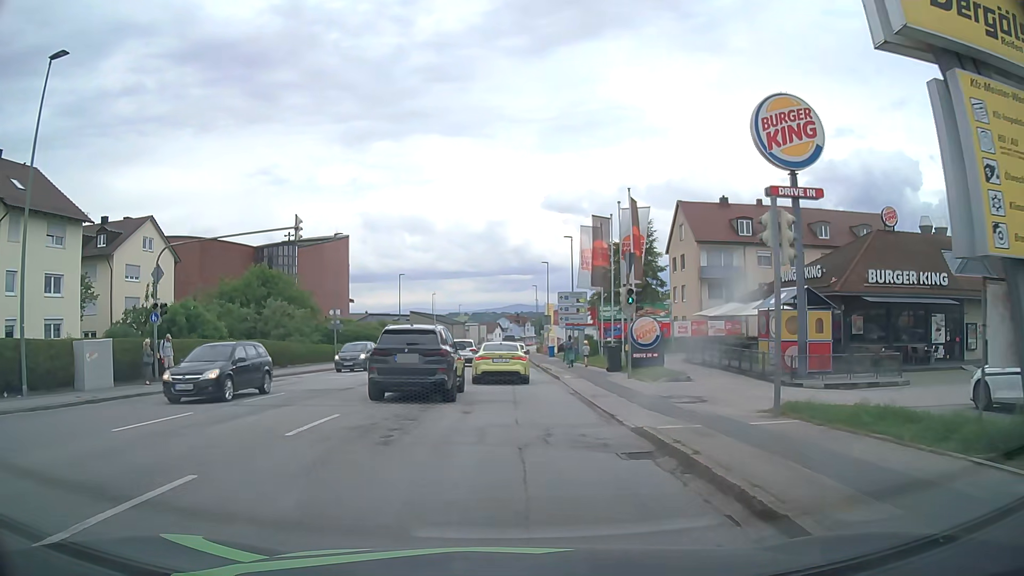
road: tertiary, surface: asphalt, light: Day
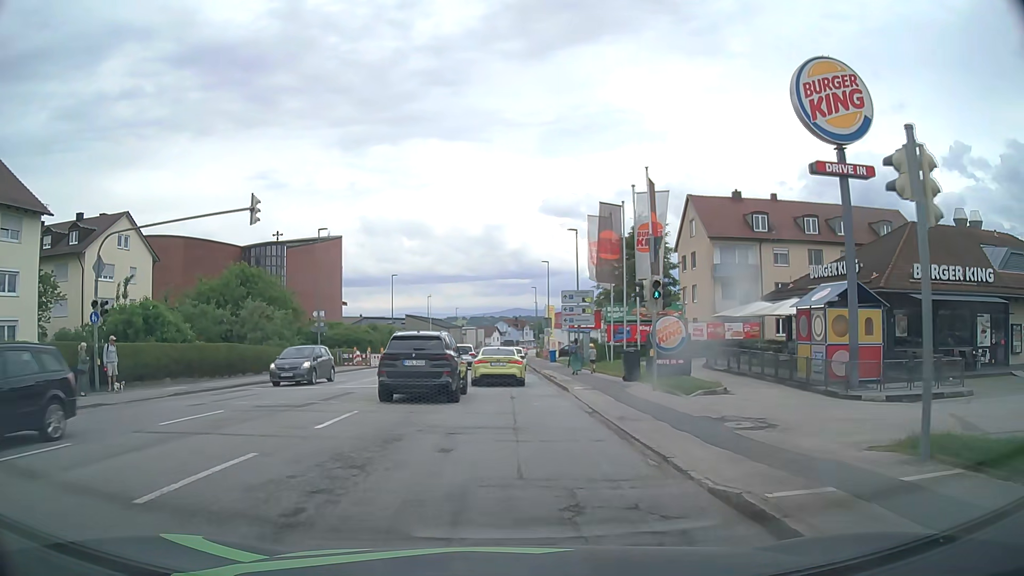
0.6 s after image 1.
(+0.1, +4.3) m; +2°
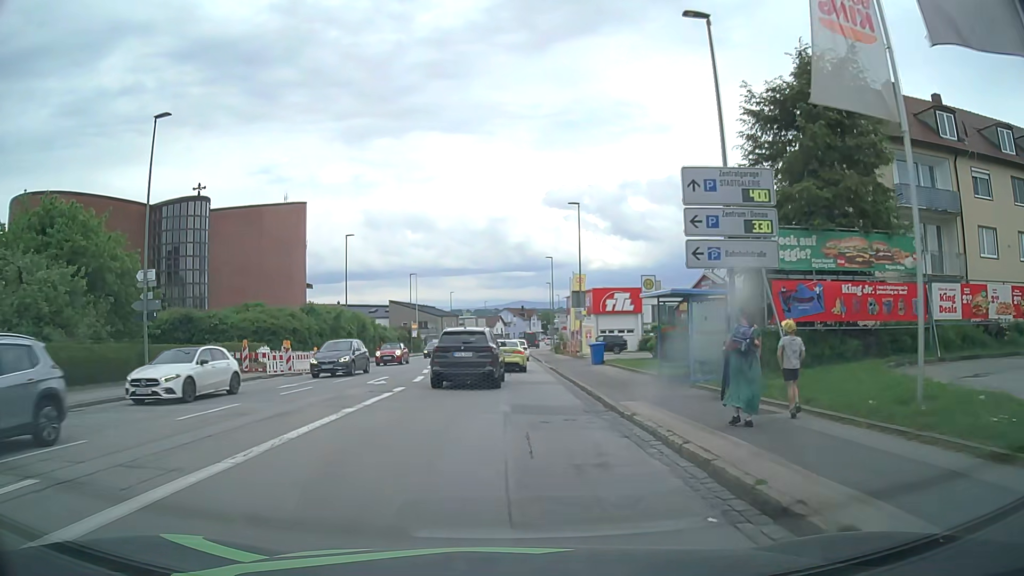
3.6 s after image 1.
(-0.3, +26.4) m; -1°
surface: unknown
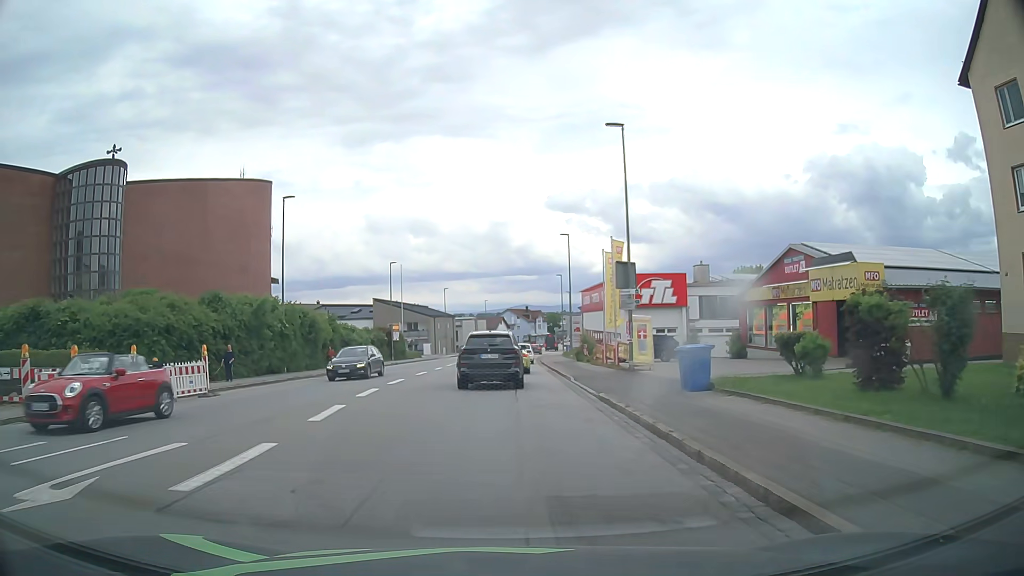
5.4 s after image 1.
(+0.1, +17.1) m; -1°
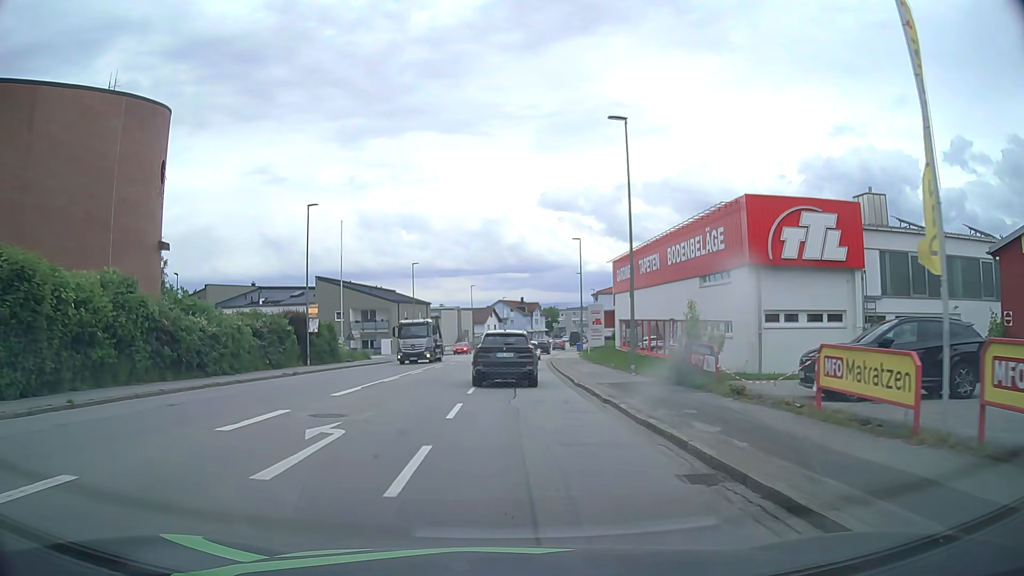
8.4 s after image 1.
(+0.5, +28.8) m; +1°
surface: asphalt
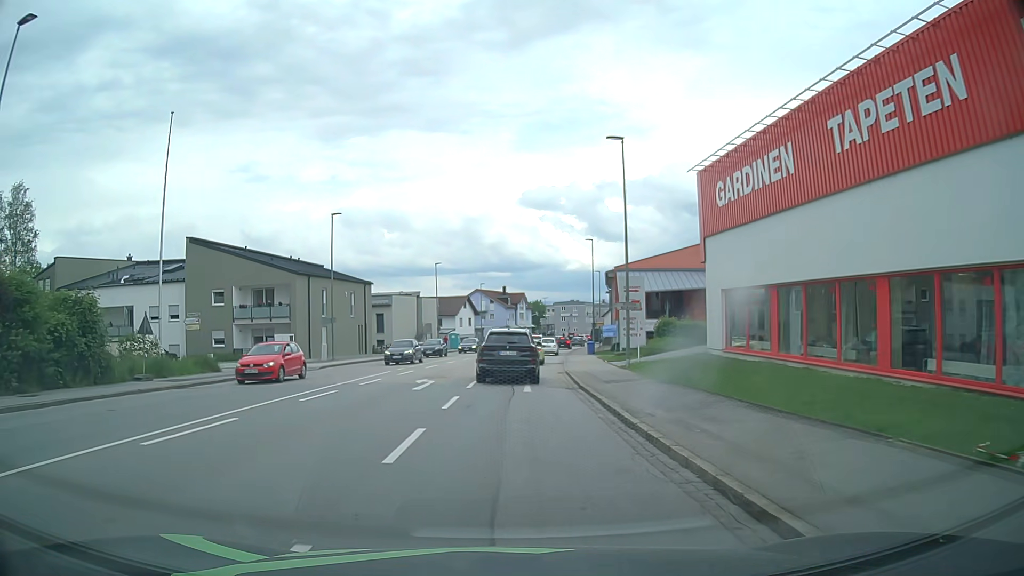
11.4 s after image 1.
(+0.7, +29.0) m; +2°
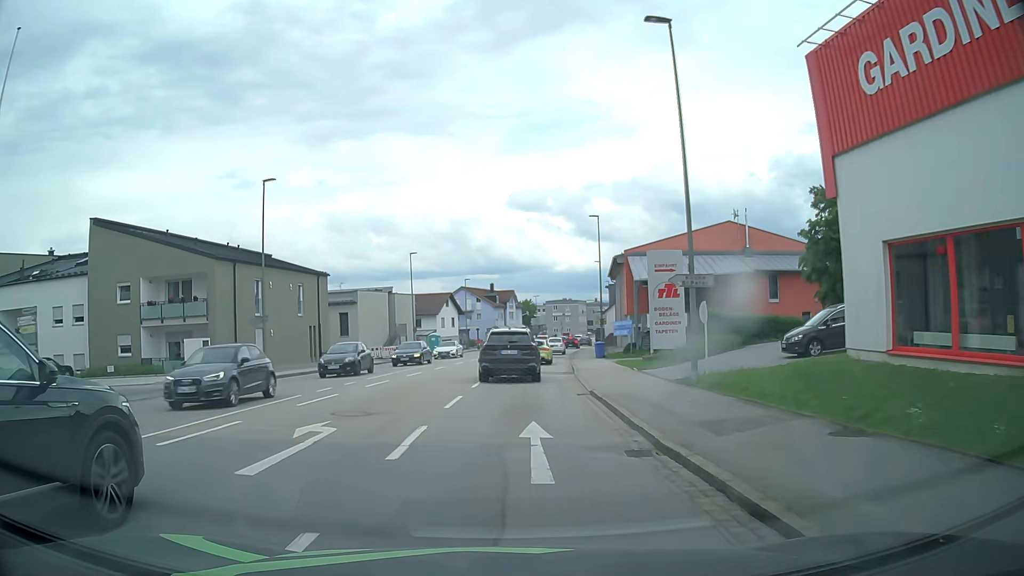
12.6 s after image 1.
(0.0, +11.8) m; 0°
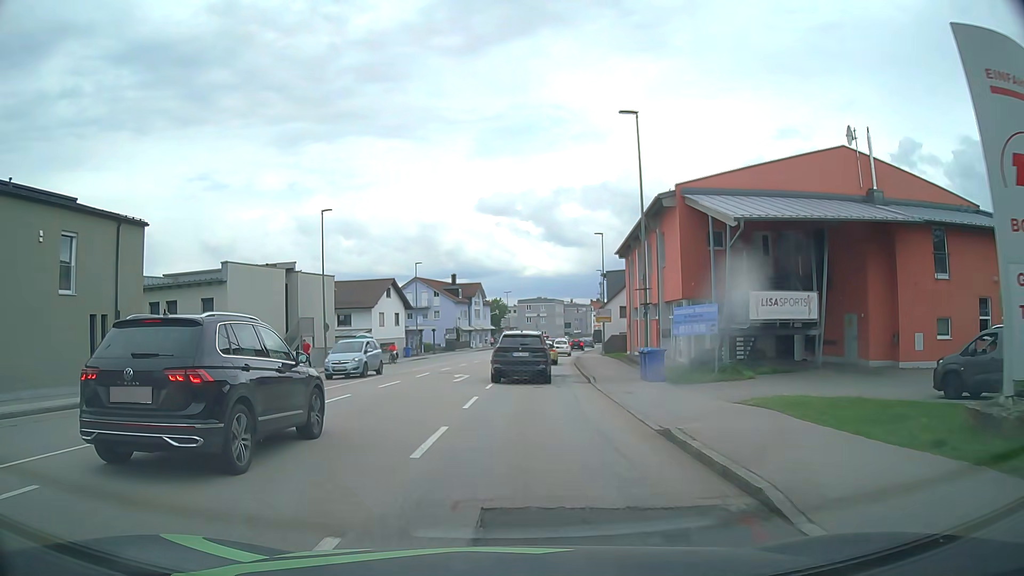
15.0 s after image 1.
(+0.4, +24.0) m; +3°
(0, +10) (+1, +20) (+1, +30) (+2, +40) (+3, +50) (+4, +60) (+6, +70) (+7, +80) (+9, +89) (+11, +99) m
